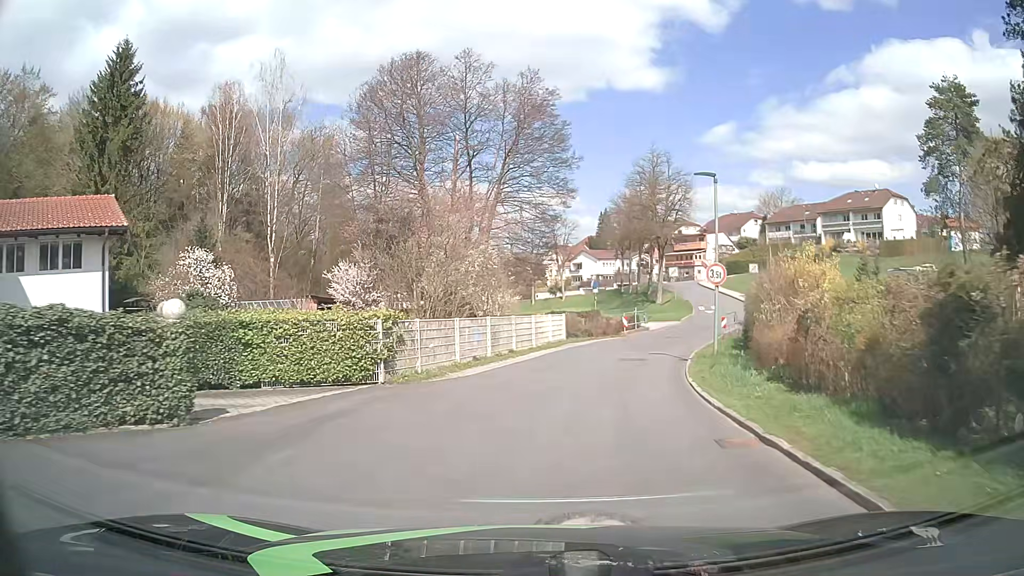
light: Day
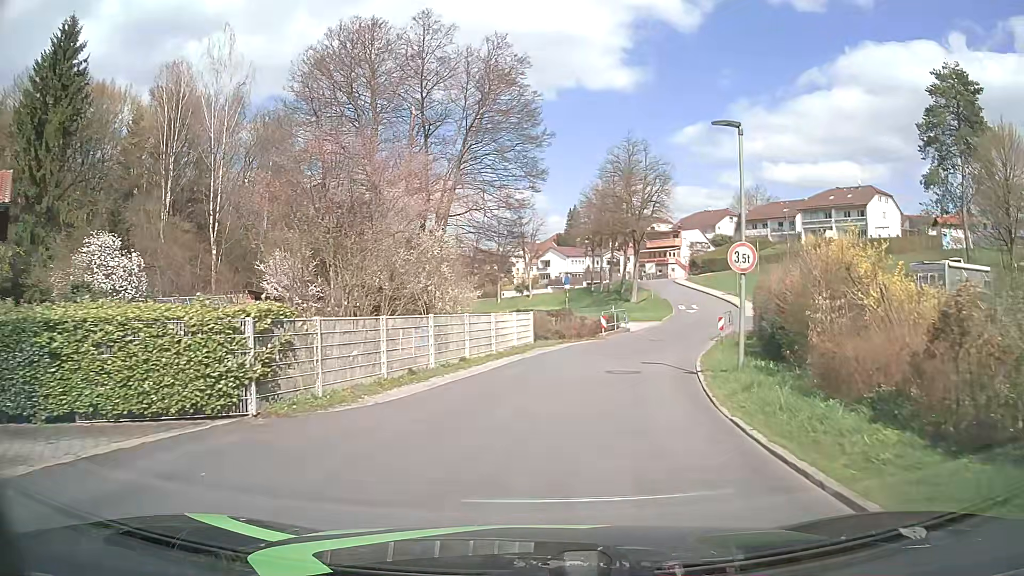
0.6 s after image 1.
(+0.2, +5.0) m; +4°
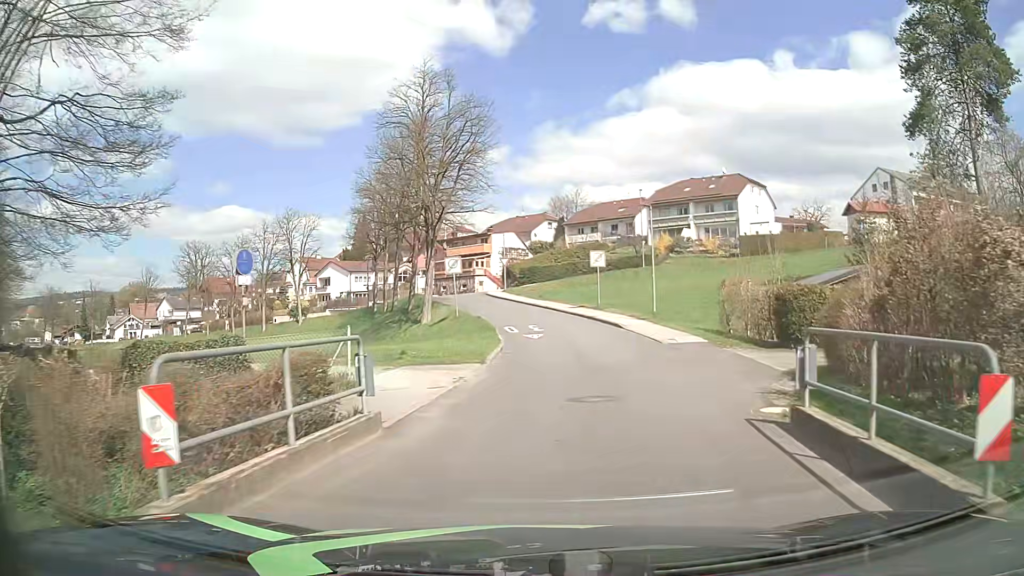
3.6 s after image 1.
(+3.4, +24.3) m; +16°
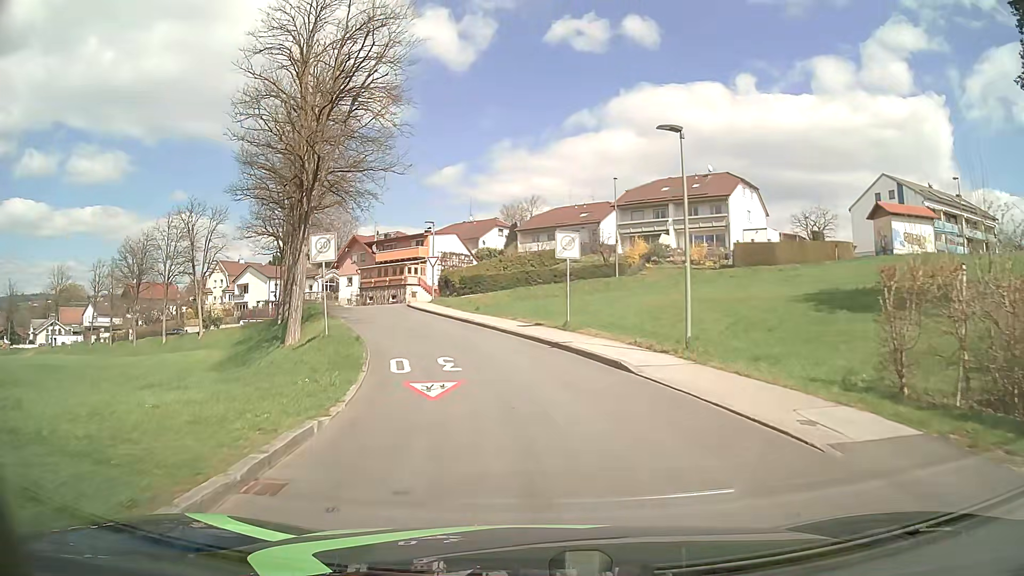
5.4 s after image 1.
(+0.8, +15.1) m; +4°
